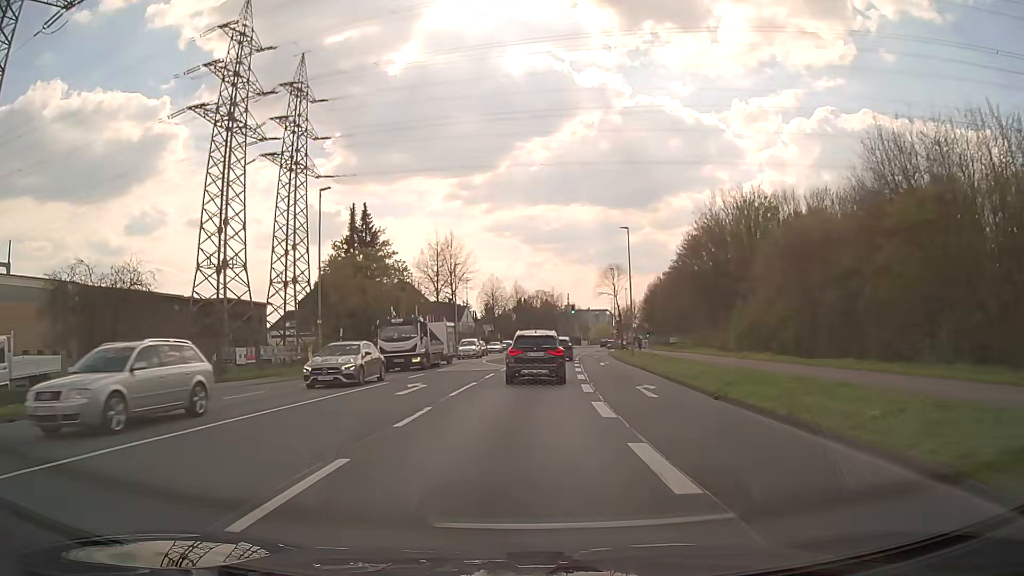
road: secondary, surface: asphalt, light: Day
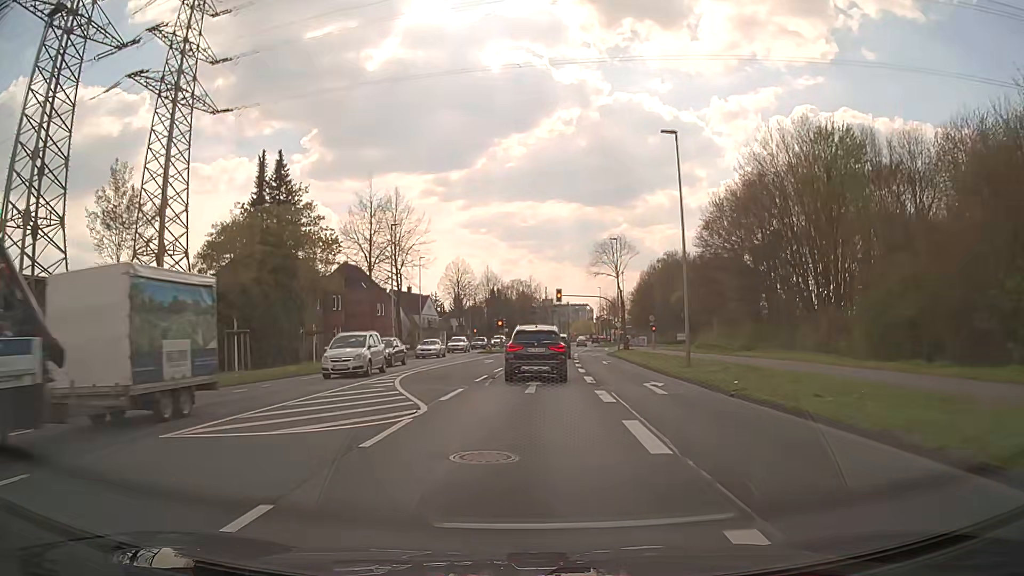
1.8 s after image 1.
(+0.4, +22.7) m; +2°
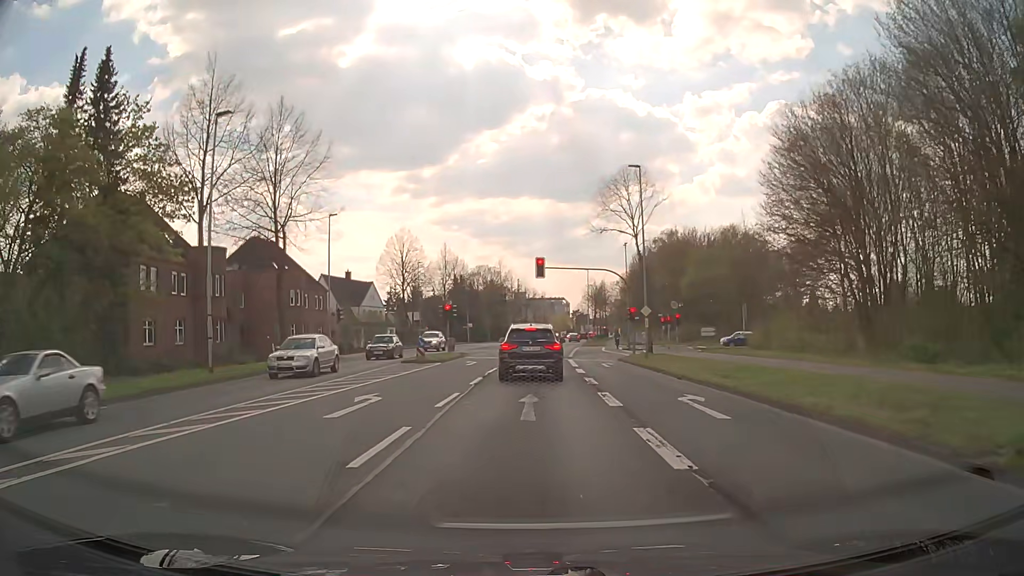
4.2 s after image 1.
(+0.4, +24.9) m; +2°
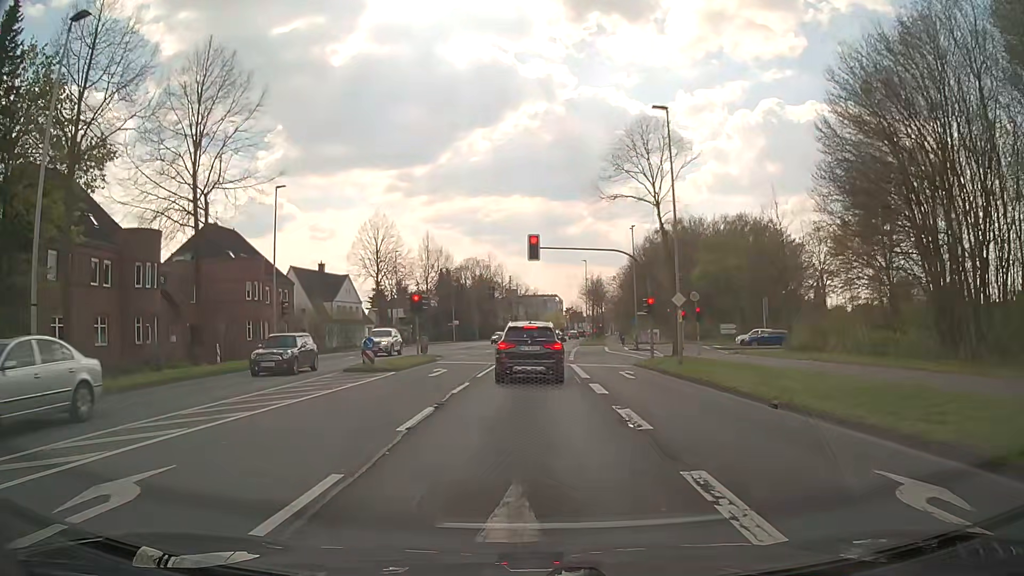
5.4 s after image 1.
(+0.1, +9.1) m; +1°
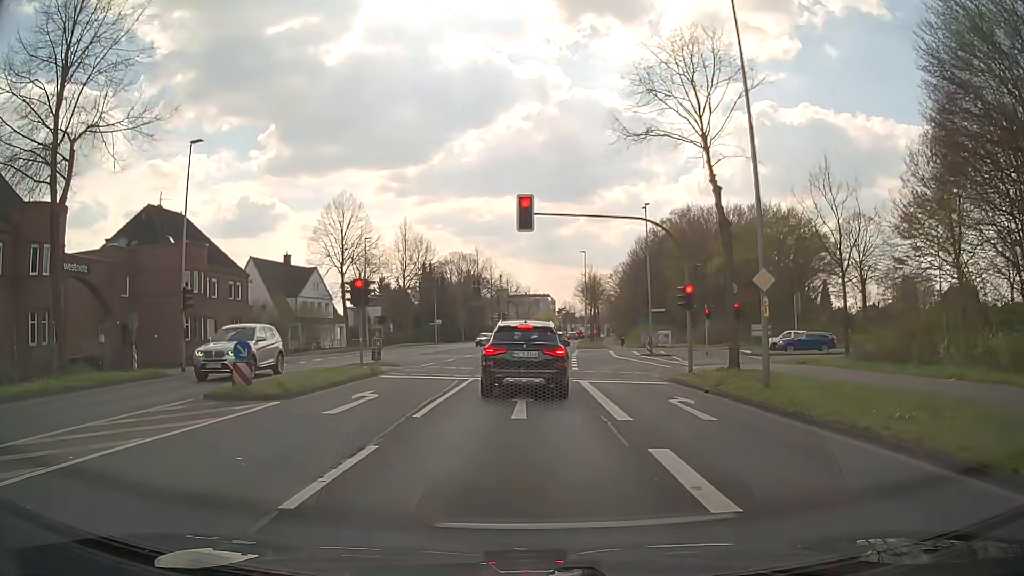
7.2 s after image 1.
(0.0, +10.0) m; +1°
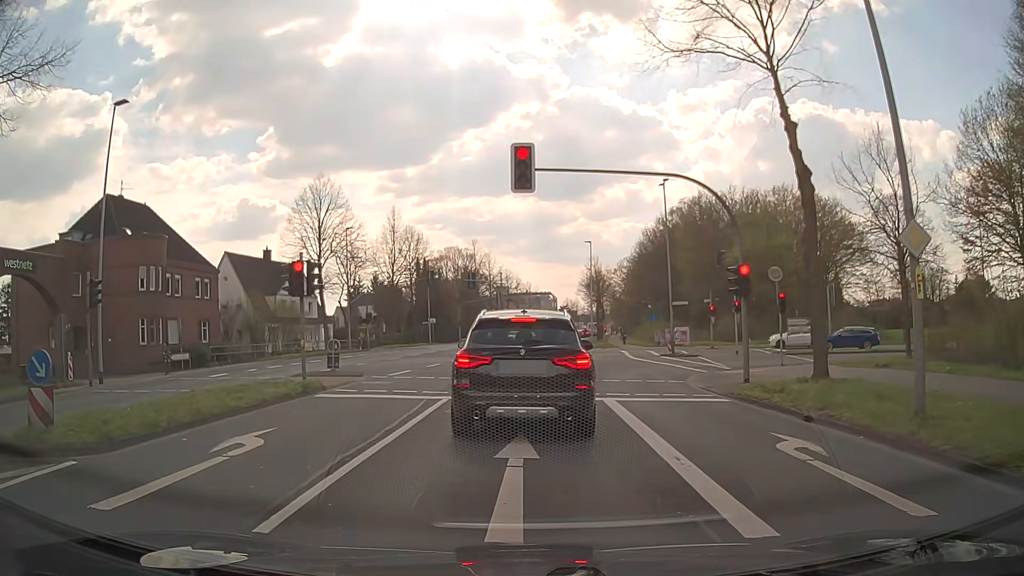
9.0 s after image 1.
(0.0, +6.4) m; 0°
